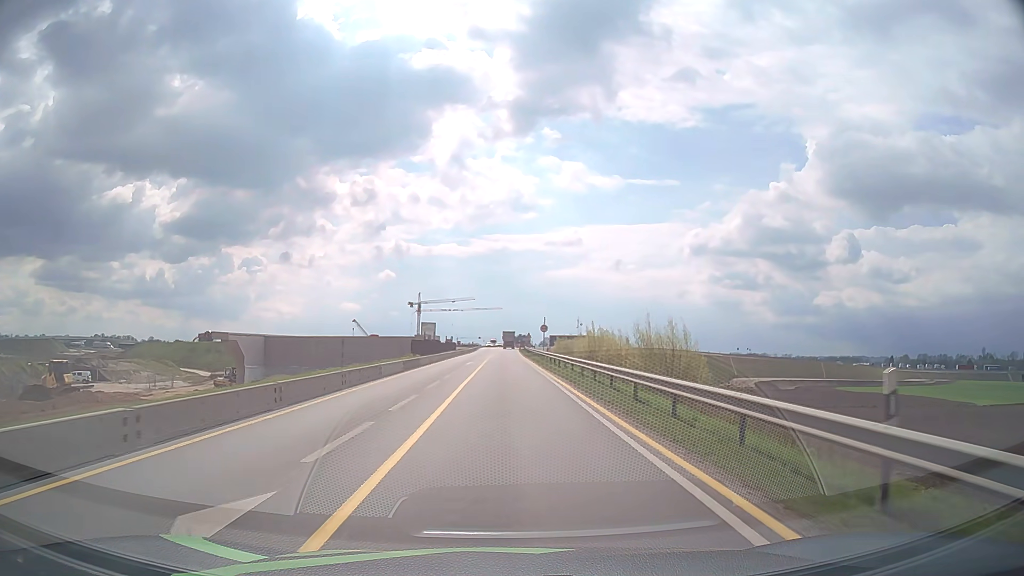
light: Day
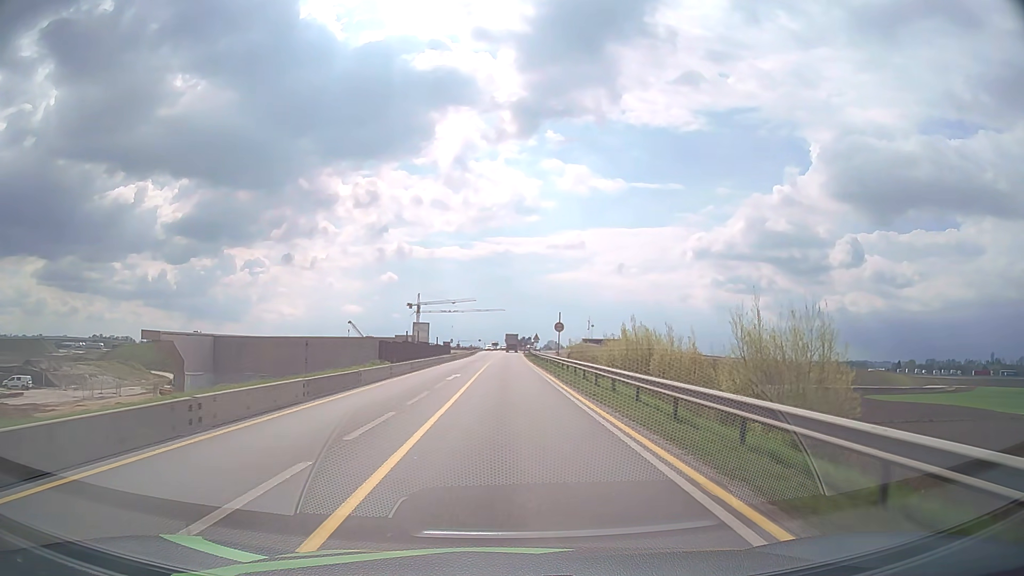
(0.0, +16.1) m; 0°
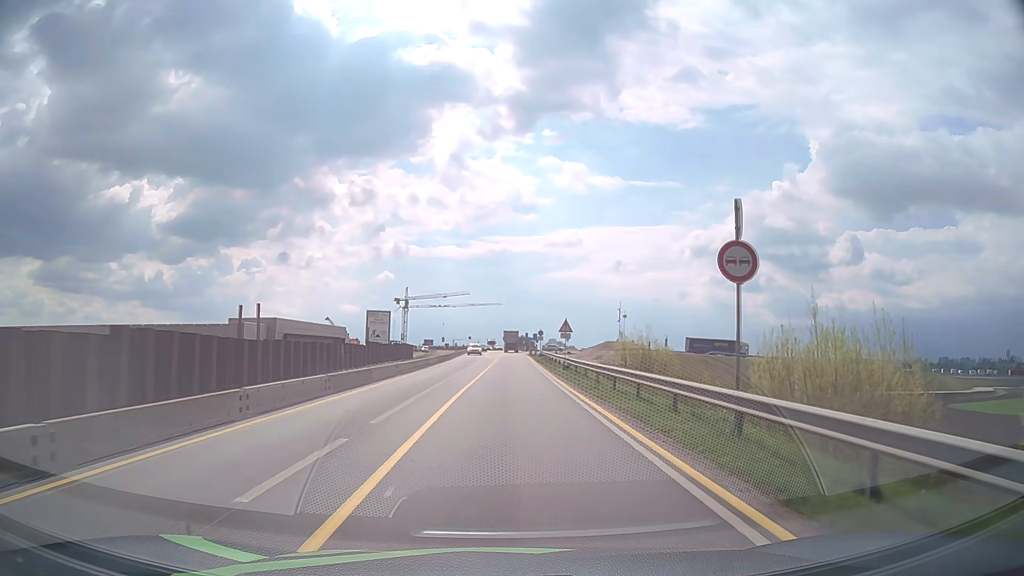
(0.0, +39.9) m; 0°
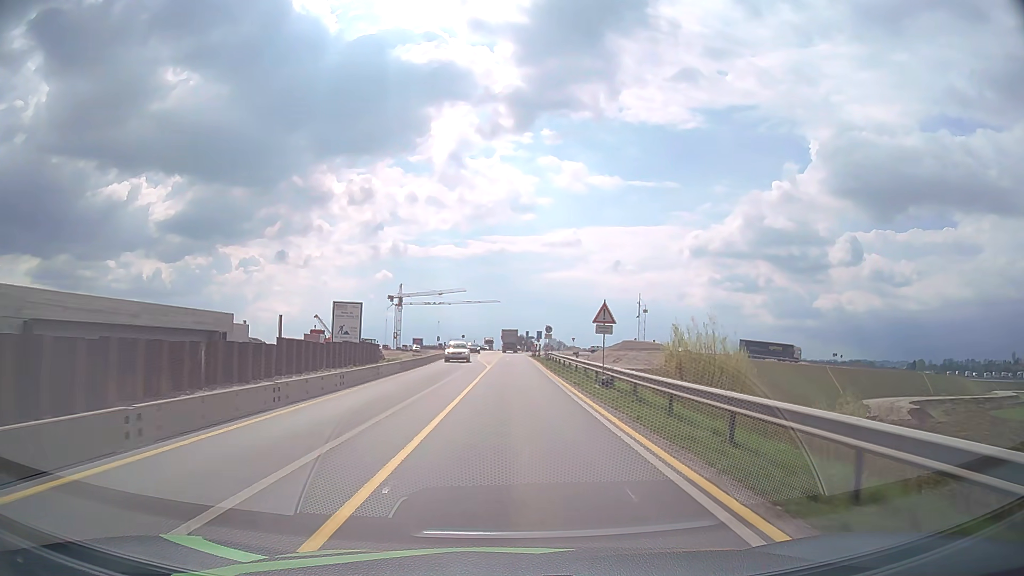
(0.0, +15.9) m; 0°
(0, +10) (0, +20) (0, +30) (0, +40) (0, +50) (0, +60) (+1, +70) (+1, +80) (+1, +90) (+1, +100) m
